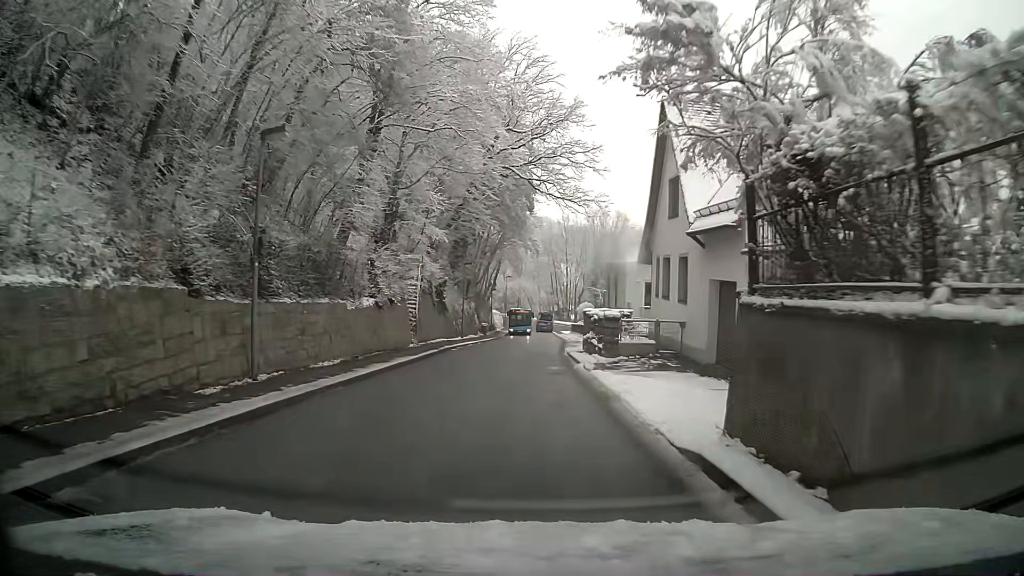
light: Day
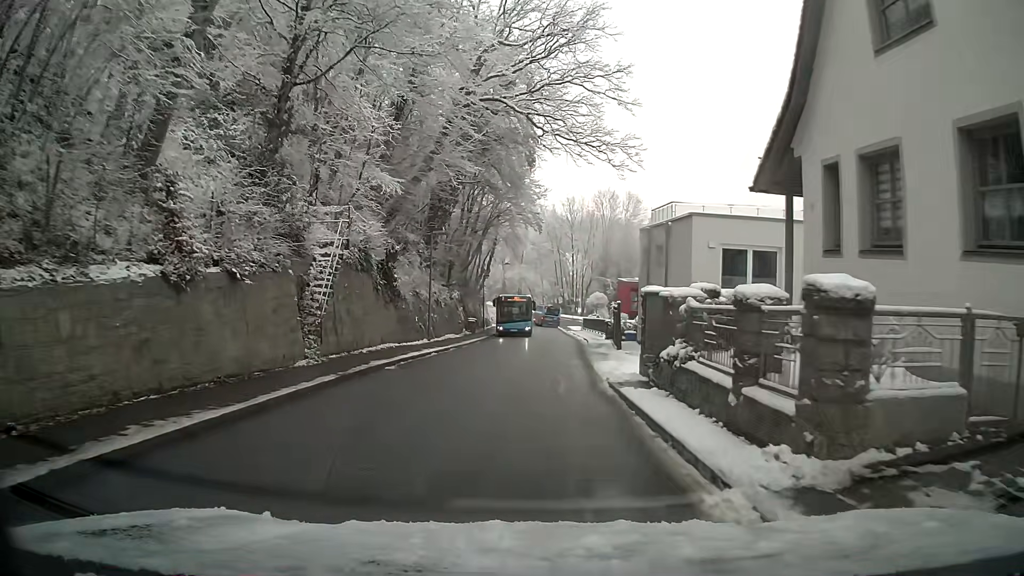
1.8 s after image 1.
(+0.1, +14.6) m; 0°
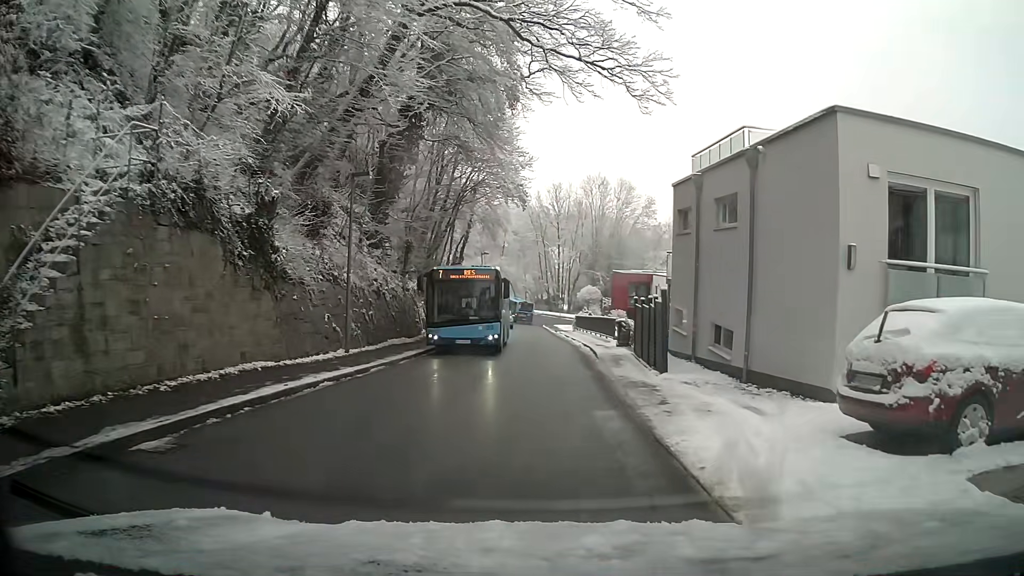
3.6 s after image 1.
(+0.1, +10.9) m; +1°
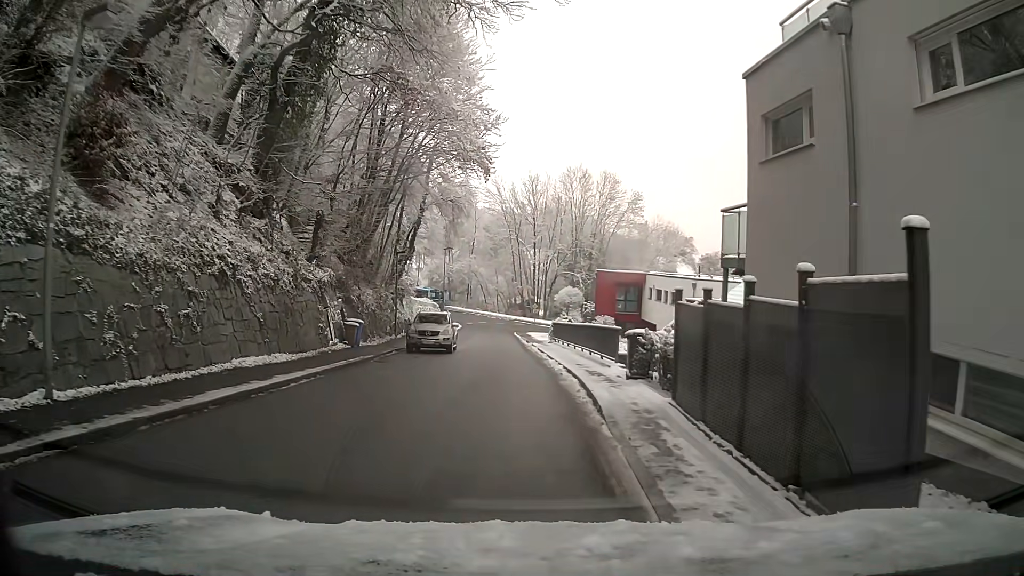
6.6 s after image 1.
(+0.4, +11.3) m; +1°
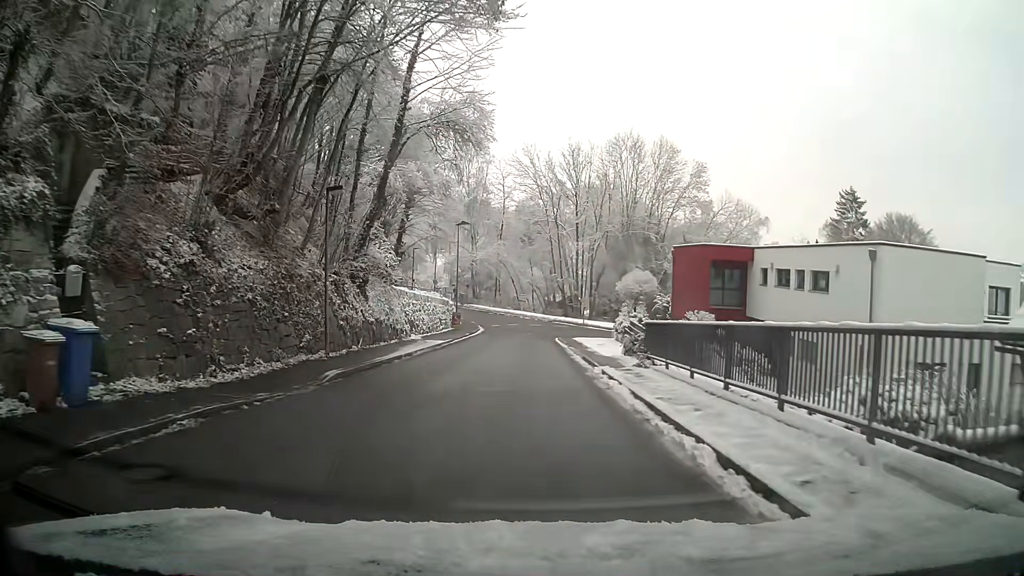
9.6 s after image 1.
(-0.2, +20.0) m; -2°
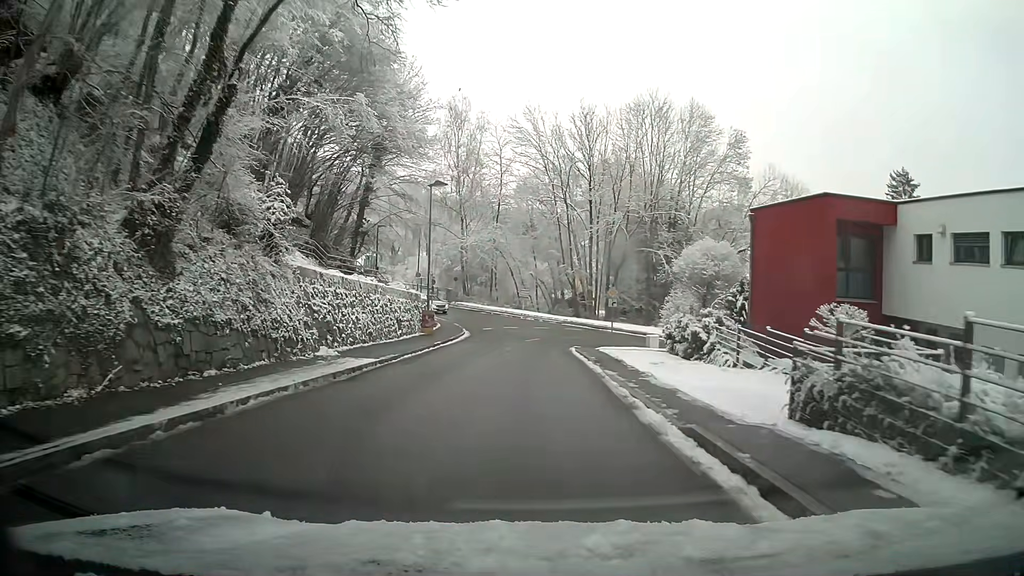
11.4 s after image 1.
(0.0, +15.7) m; 0°
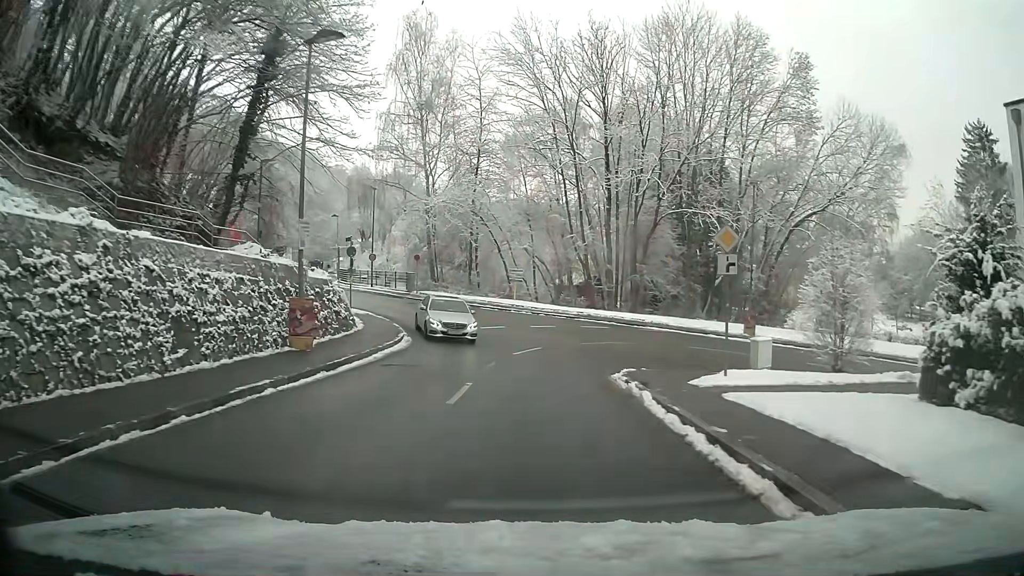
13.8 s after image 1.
(0.0, +19.7) m; 0°
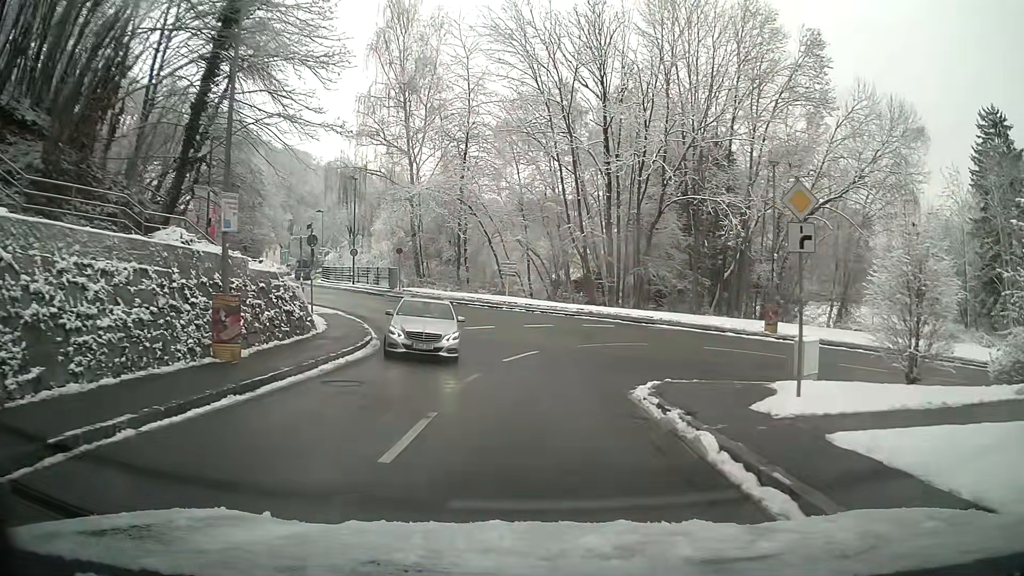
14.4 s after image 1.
(0.0, +4.0) m; +1°
(0, +10) (+1, +20) (-3, +29) (-9, +37) (-14, +45) (-19, +54) (-24, +63) (-27, +72) (-34, +78) (-43, +75) m
